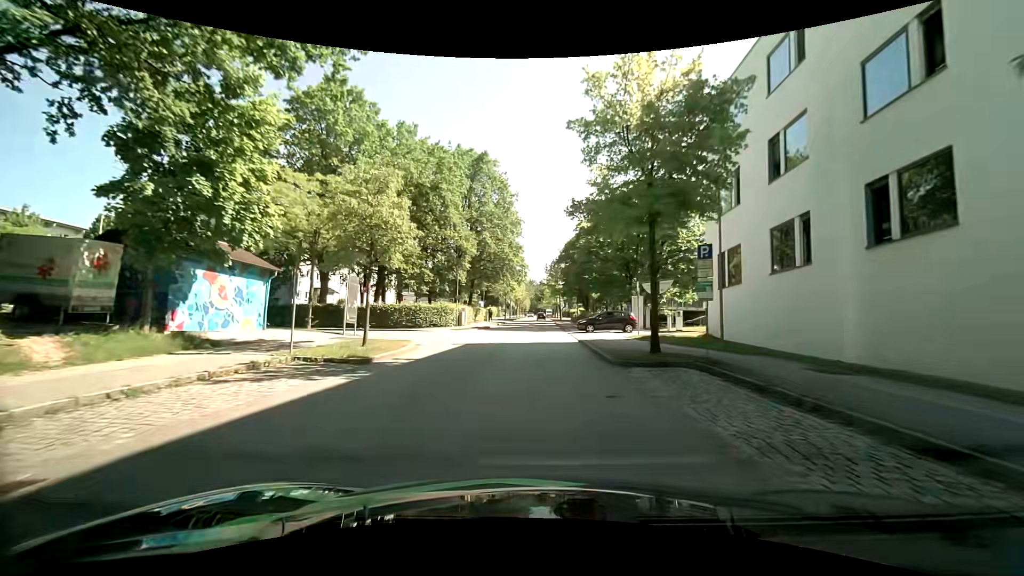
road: residential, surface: asphalt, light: Day
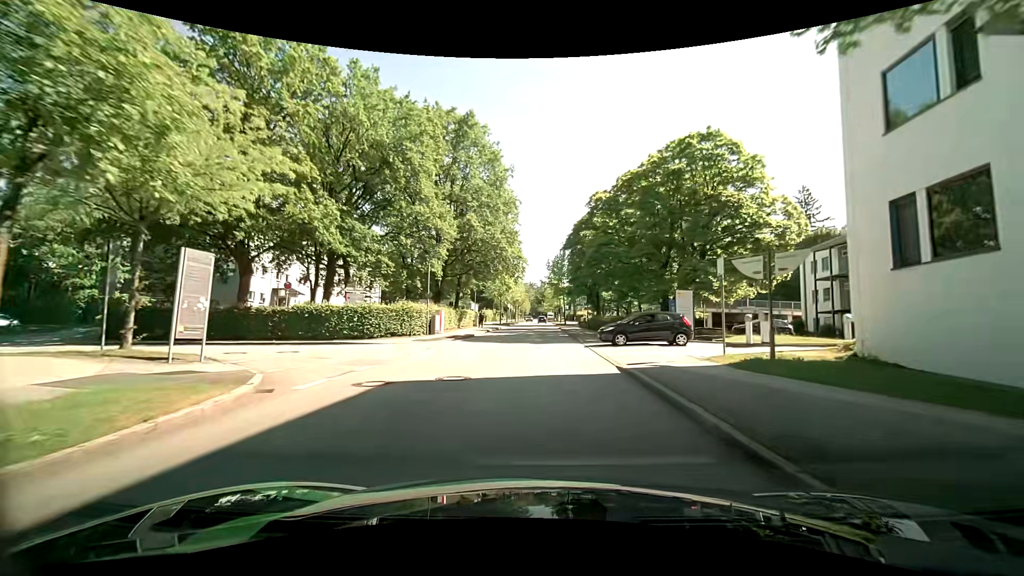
(+0.1, +11.9) m; 0°
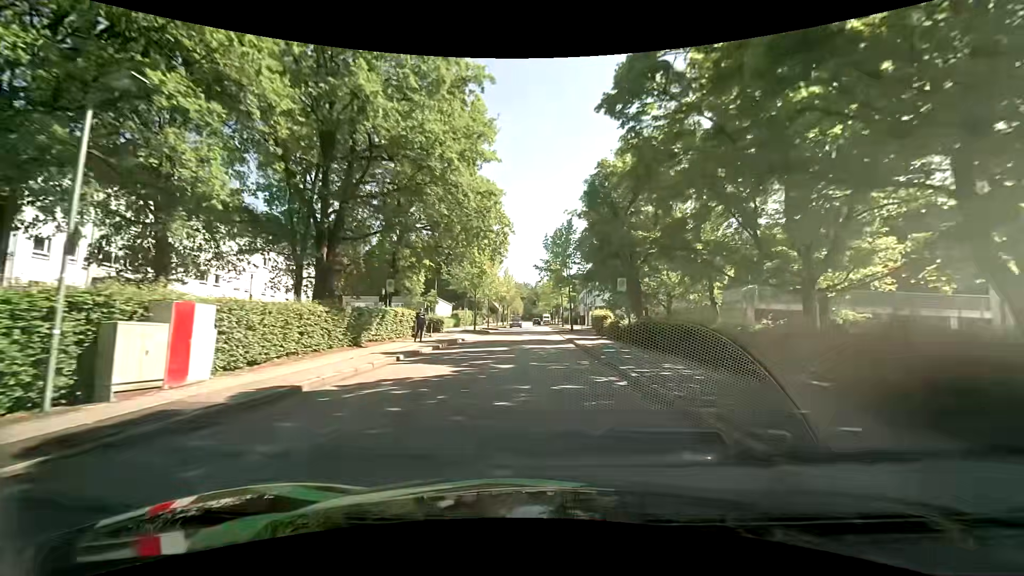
(+0.2, +24.6) m; +1°
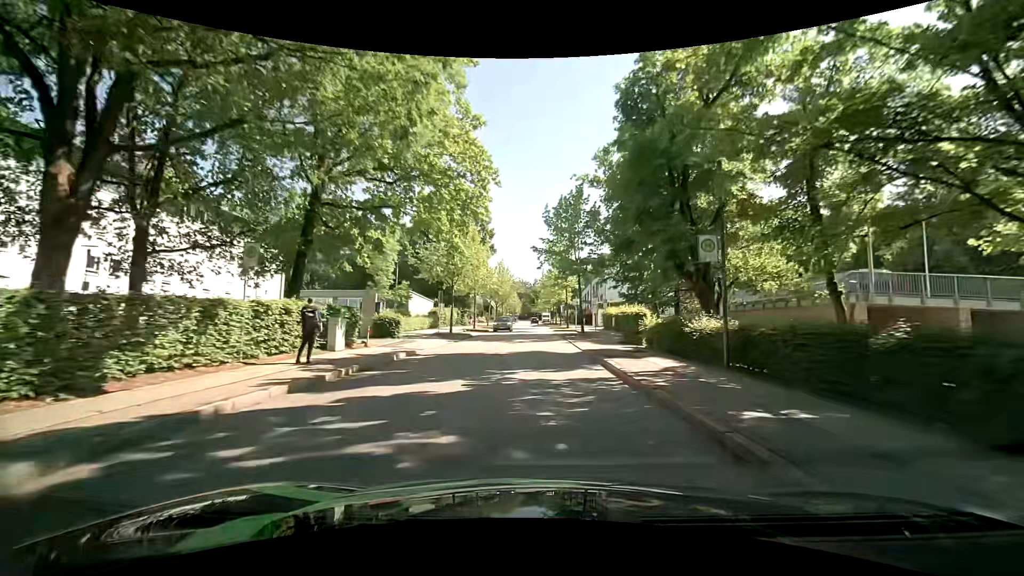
(0.0, +12.6) m; -1°
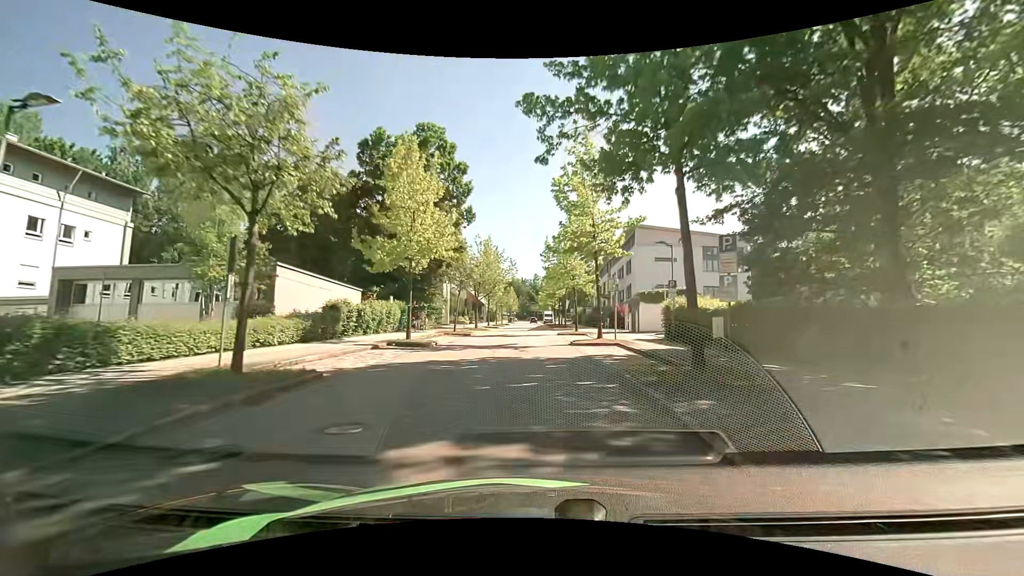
(+0.3, +25.8) m; +1°
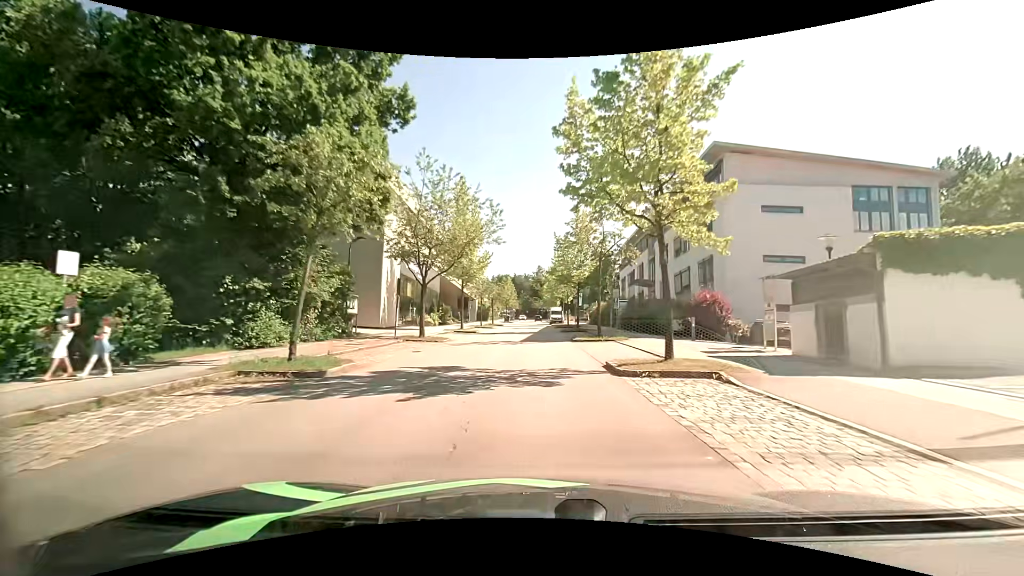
(-0.1, +26.2) m; 0°
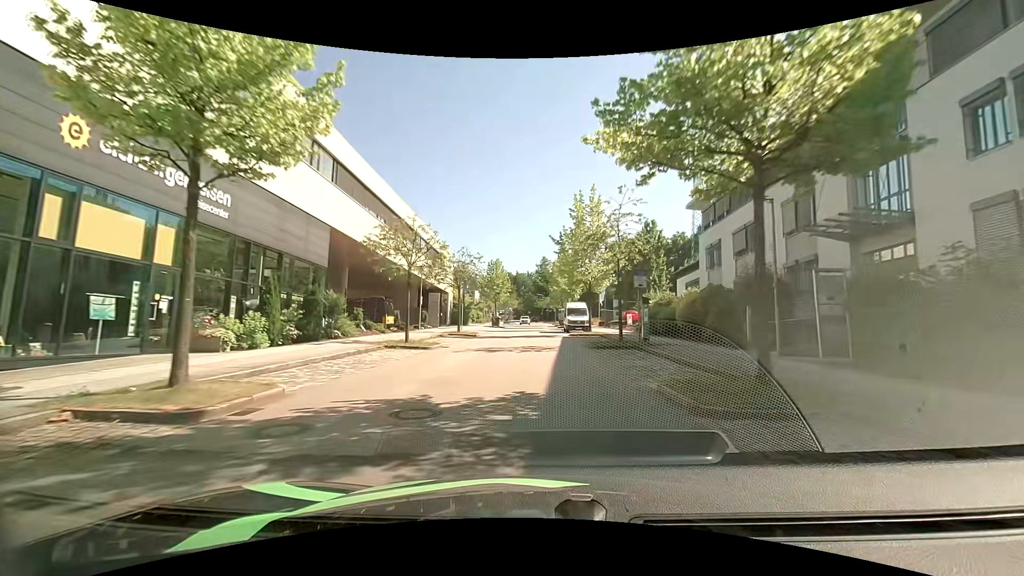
(-0.2, +32.5) m; 0°
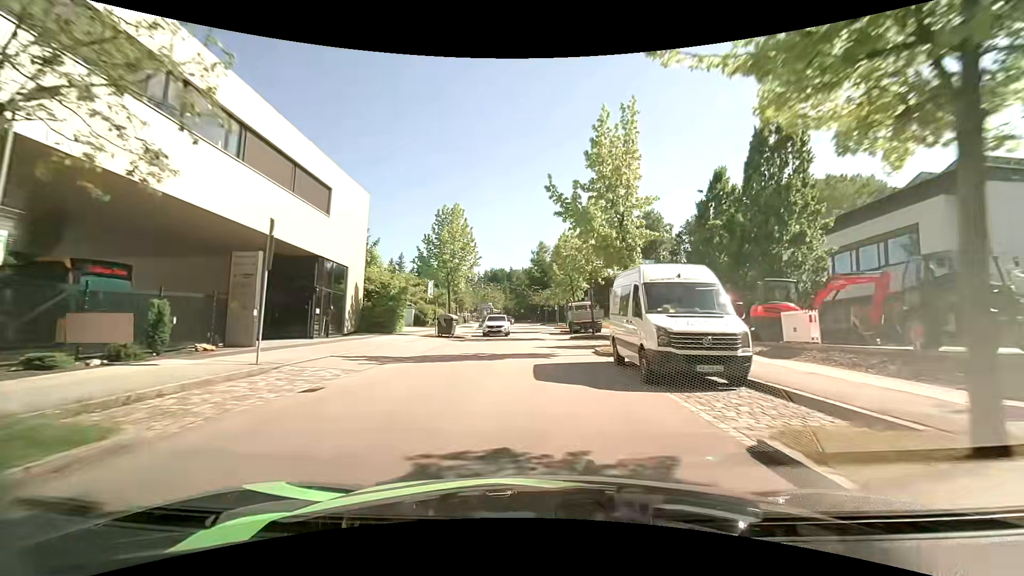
(-0.3, +31.9) m; 0°
(0, +10) (0, +20) (0, +30) (0, +40) (0, +50) (0, +60) (0, +70) (0, +80) (-1, +90) (-3, +100) m
